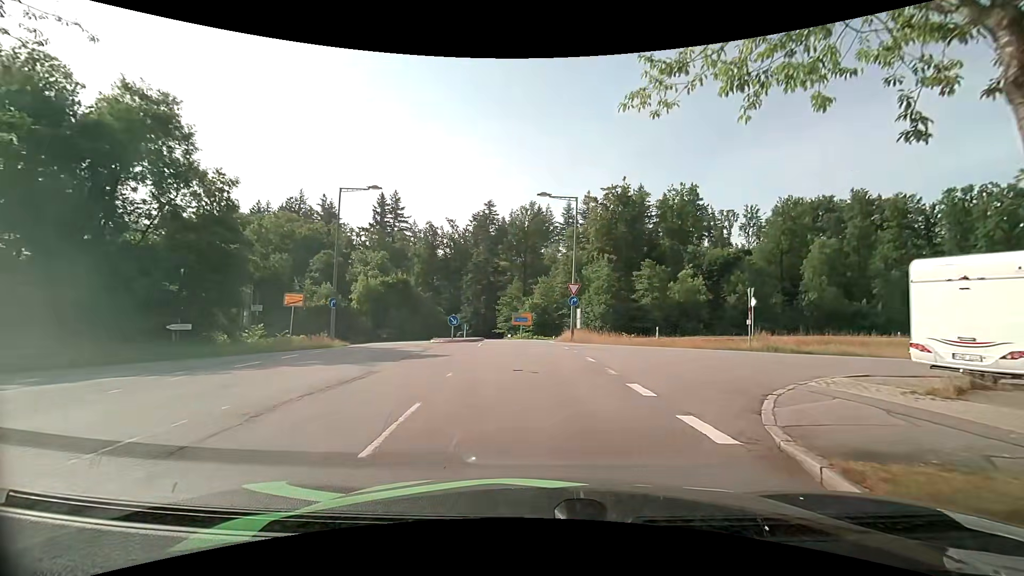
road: residential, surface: asphalt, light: Day
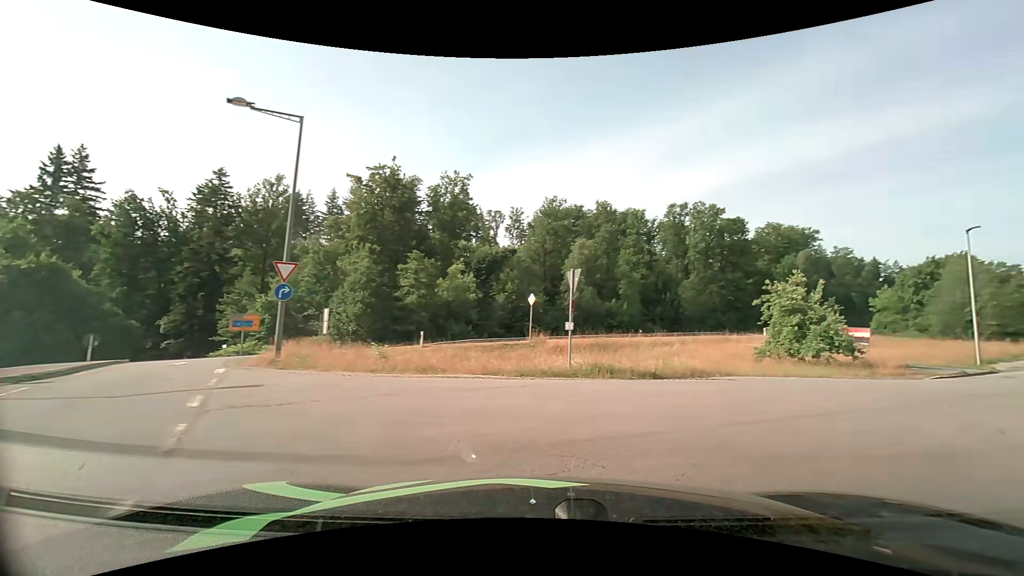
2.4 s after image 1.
(+1.7, +11.4) m; +26°
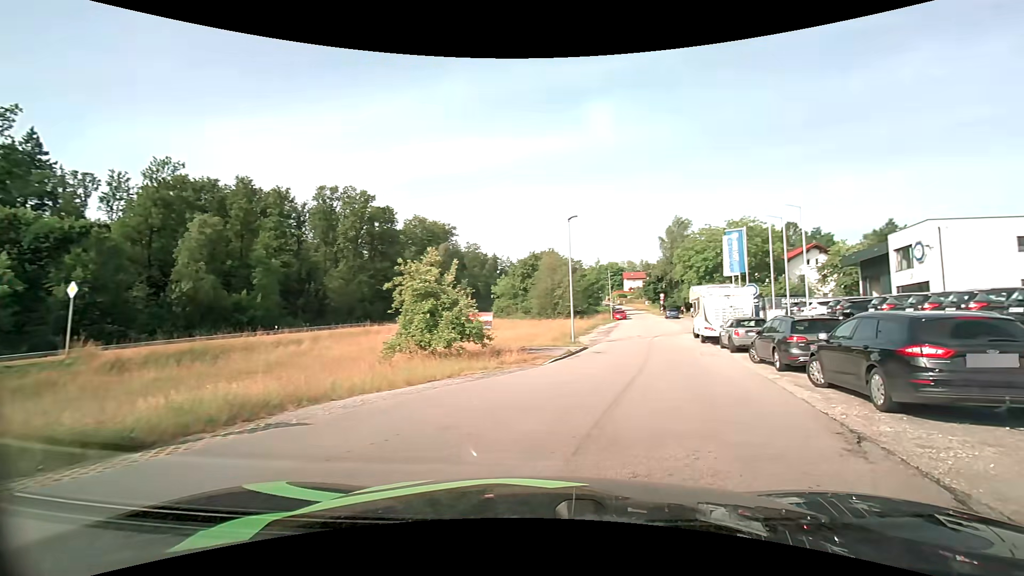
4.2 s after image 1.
(+2.2, +6.6) m; +37°
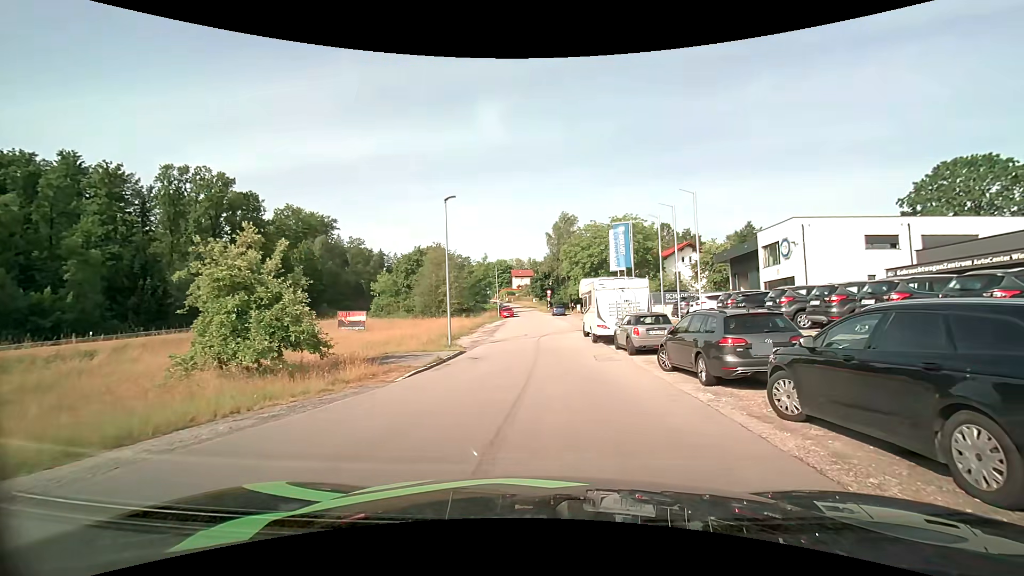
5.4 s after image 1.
(+0.7, +4.7) m; +14°
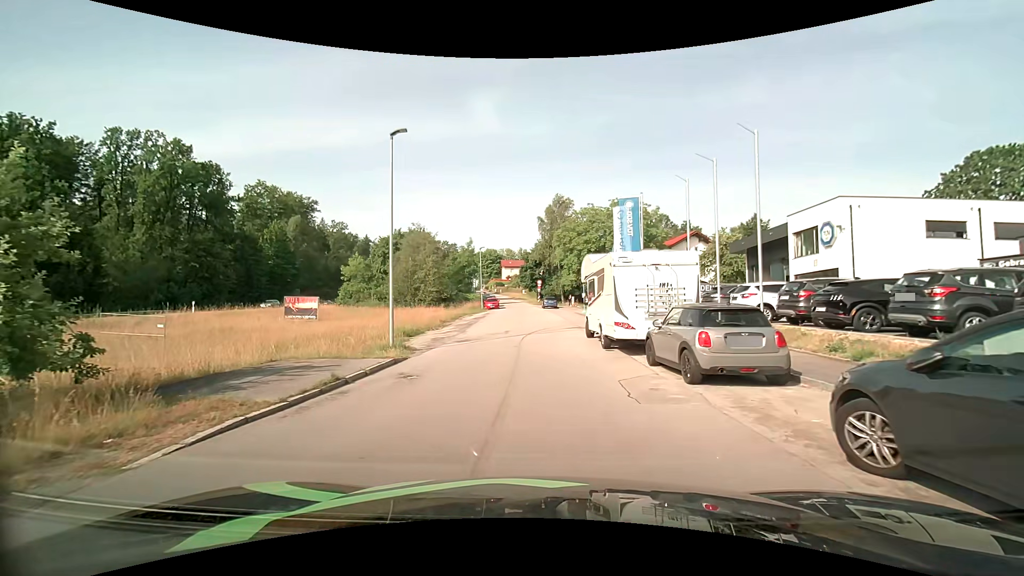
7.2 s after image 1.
(+0.2, +8.3) m; +1°
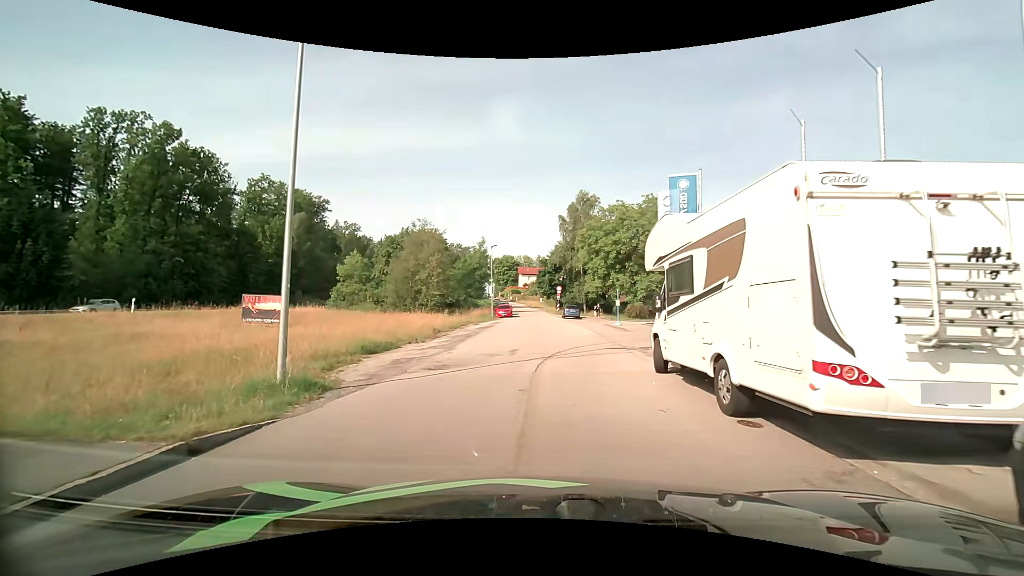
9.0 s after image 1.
(-0.2, +8.7) m; -2°
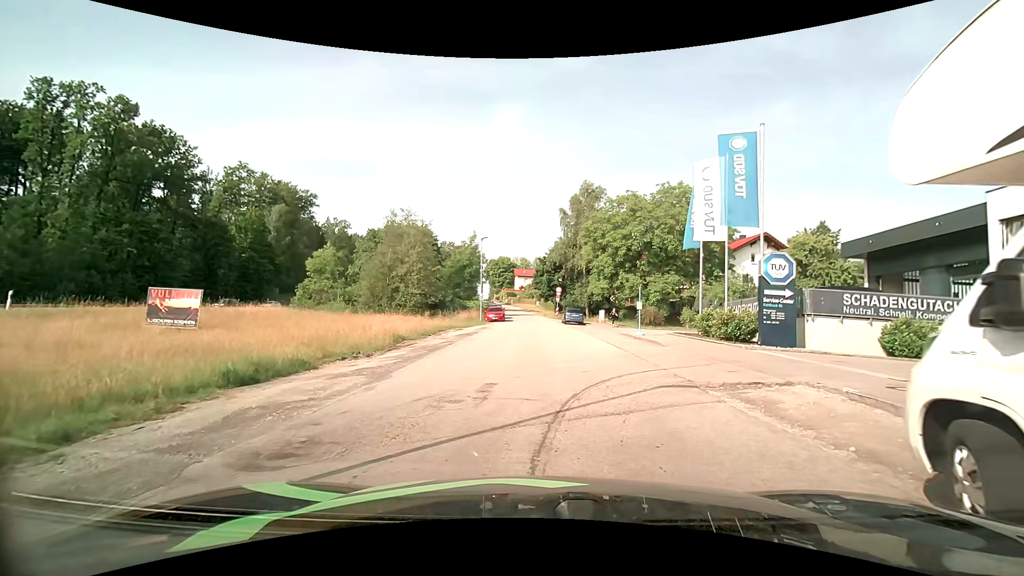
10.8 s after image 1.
(0.0, +7.6) m; 0°
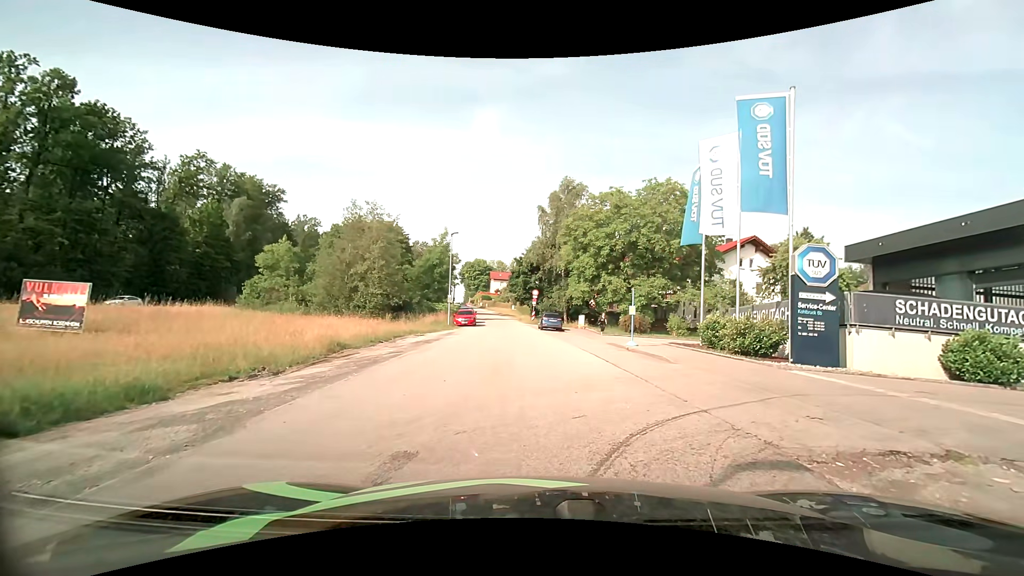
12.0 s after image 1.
(+0.1, +4.4) m; +3°
